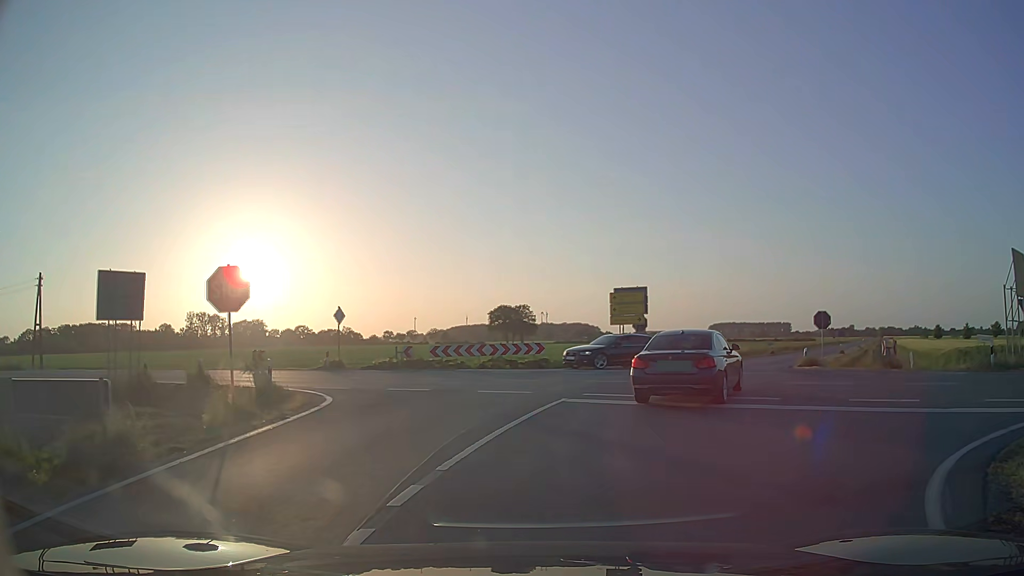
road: secondary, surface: asphalt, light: Day
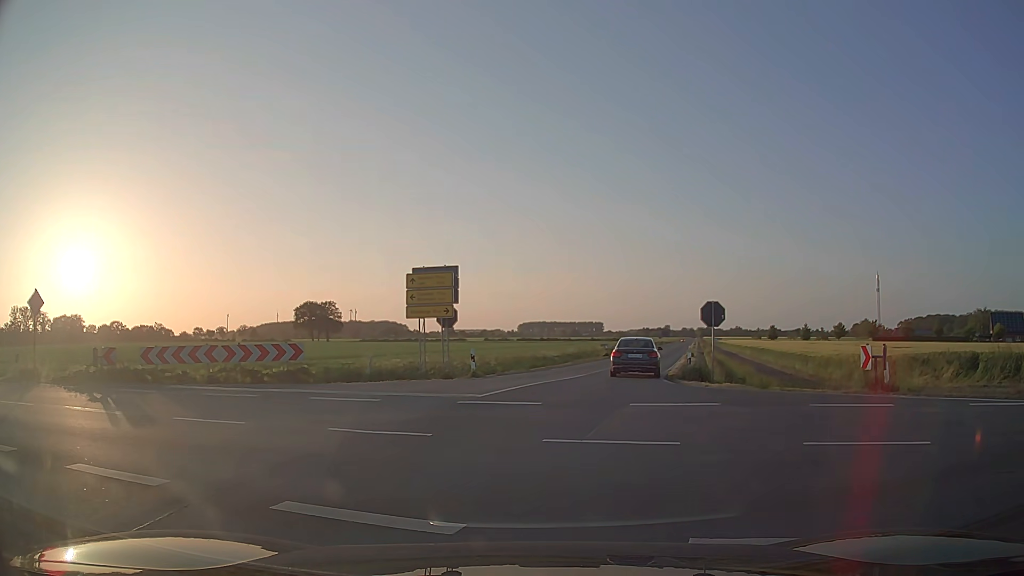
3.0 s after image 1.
(+1.2, +10.0) m; +16°
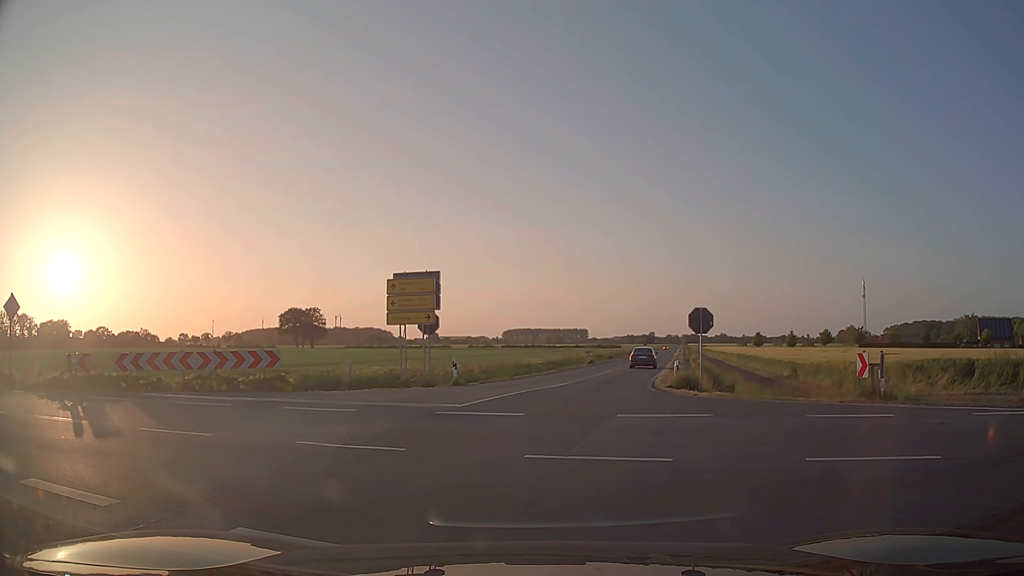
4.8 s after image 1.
(0.0, +0.6) m; 0°
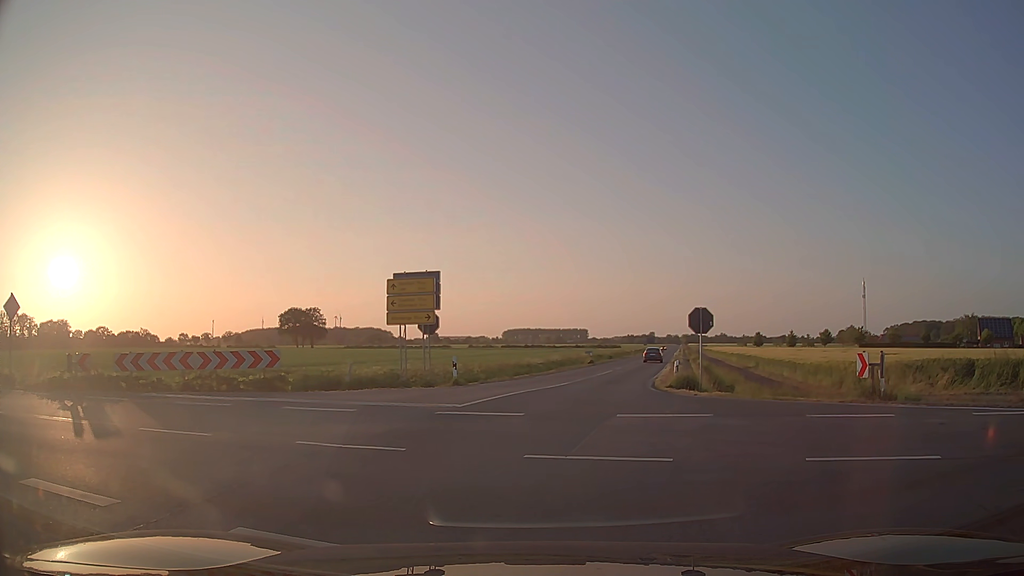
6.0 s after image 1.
(0.0, 0.0) m; 0°
(+1, +10) (+2, +20) (+4, +30) (+7, +39) (+9, +49) (+12, +59) (+14, +68) (+17, +78) (+19, +88) (+22, +97) m
